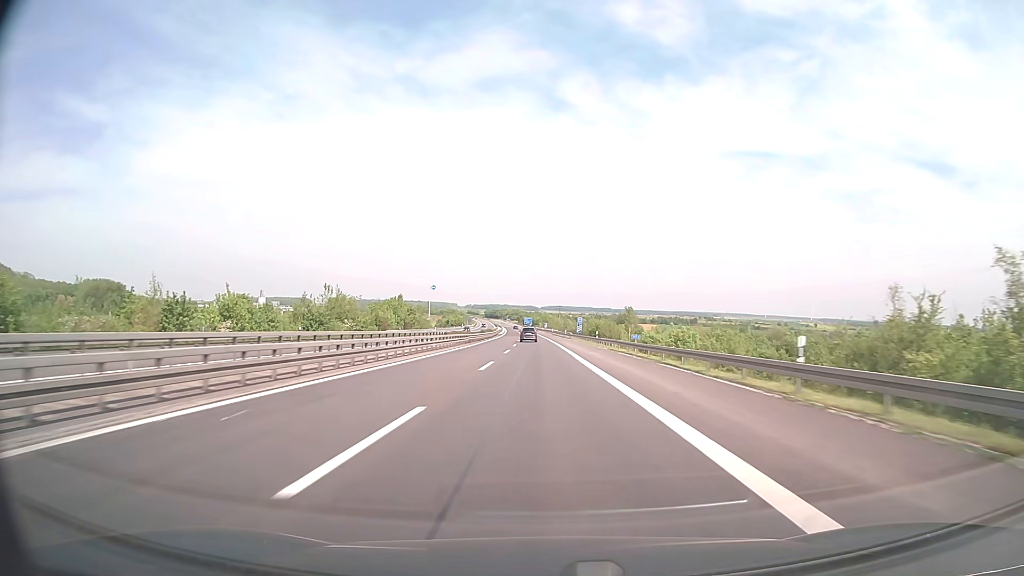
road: motorway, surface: concrete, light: Day
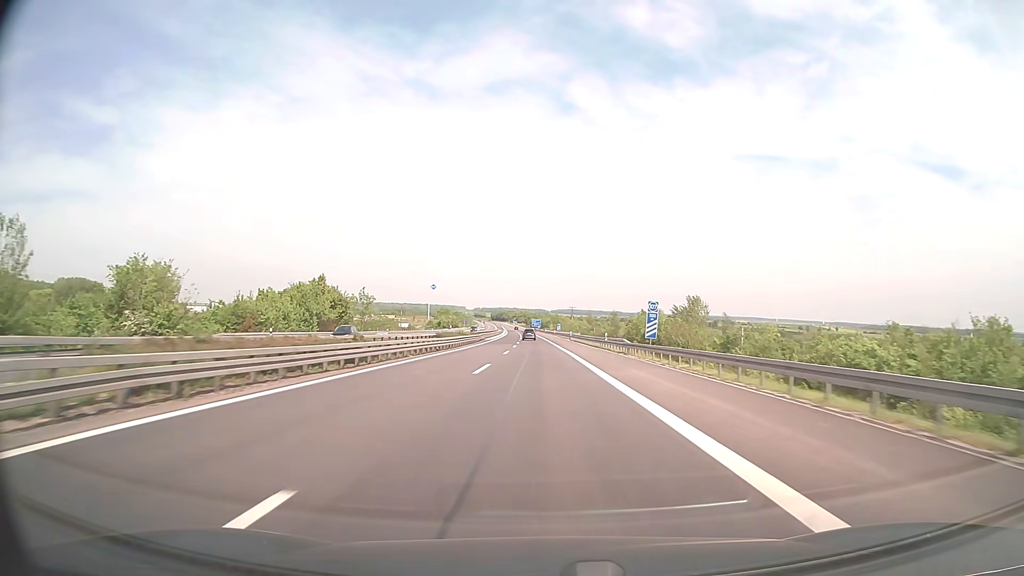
(-0.5, +59.4) m; -1°
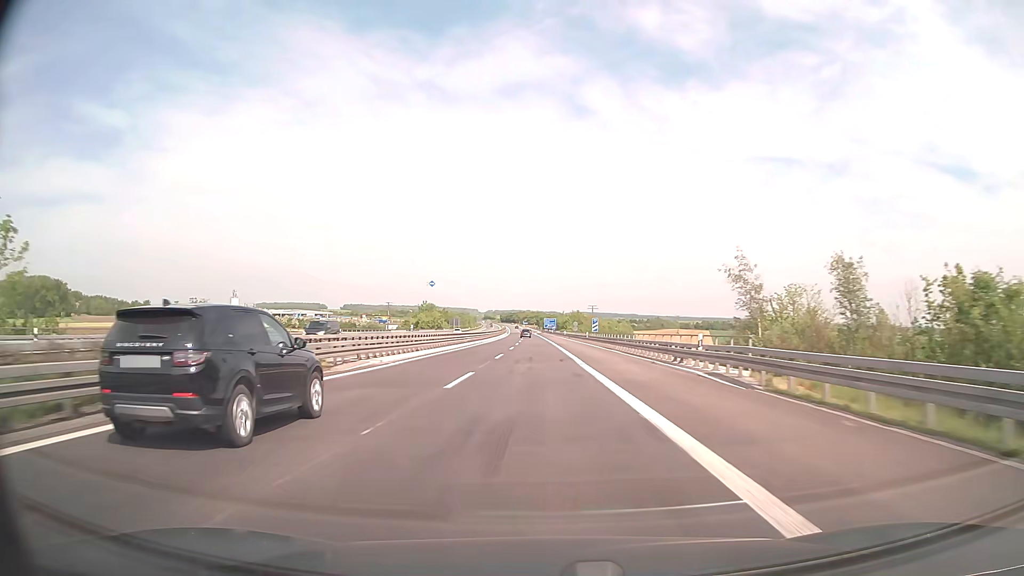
(-0.7, +79.2) m; -1°
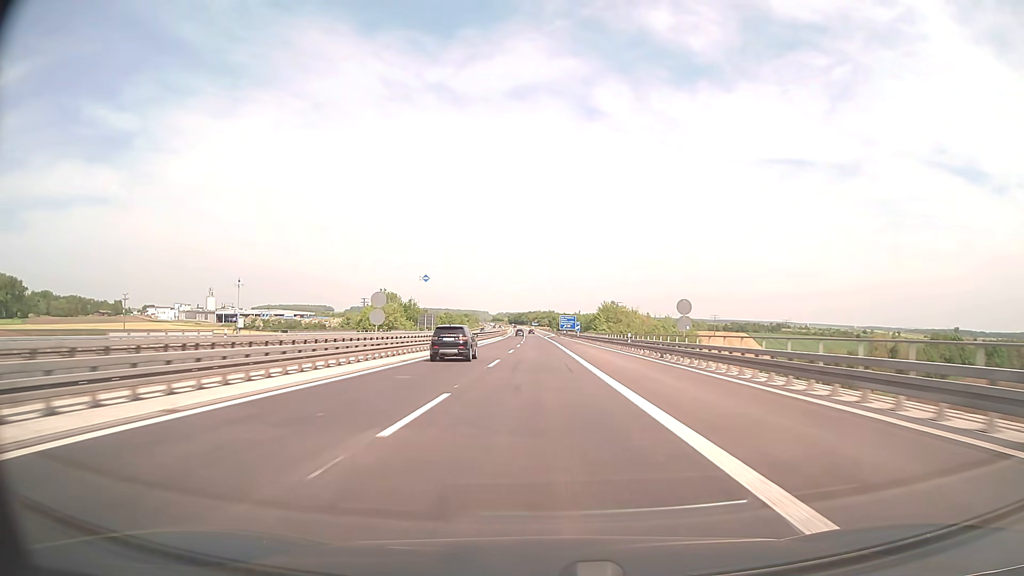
(-0.9, +79.2) m; -1°
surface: asphalt
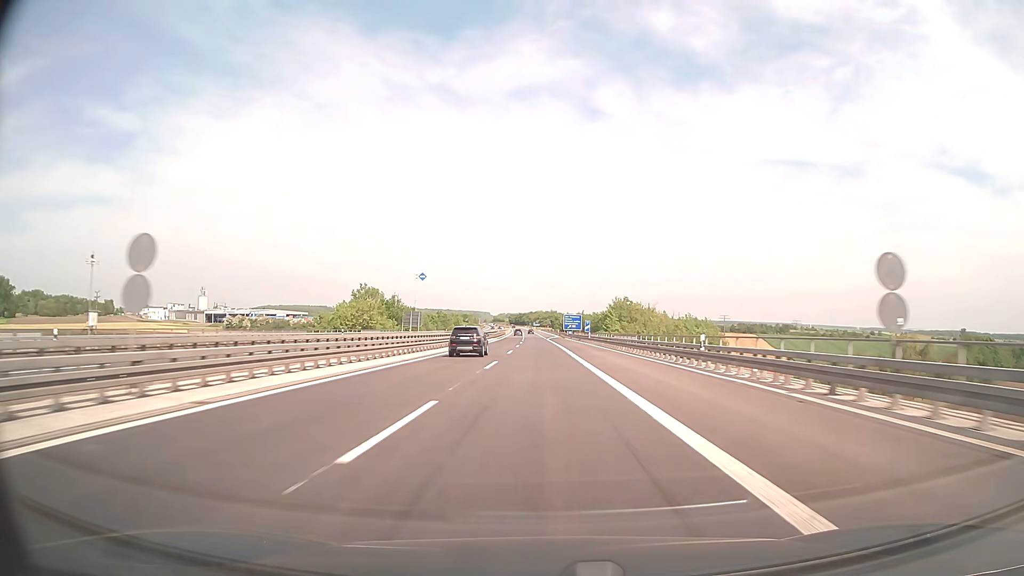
(0.0, +19.8) m; 0°
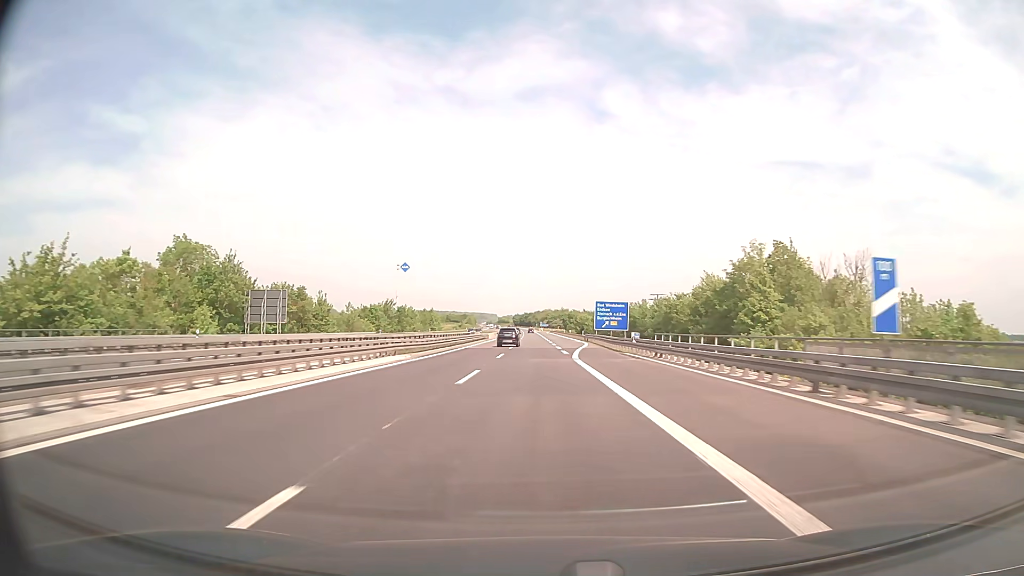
(-0.6, +79.1) m; -1°
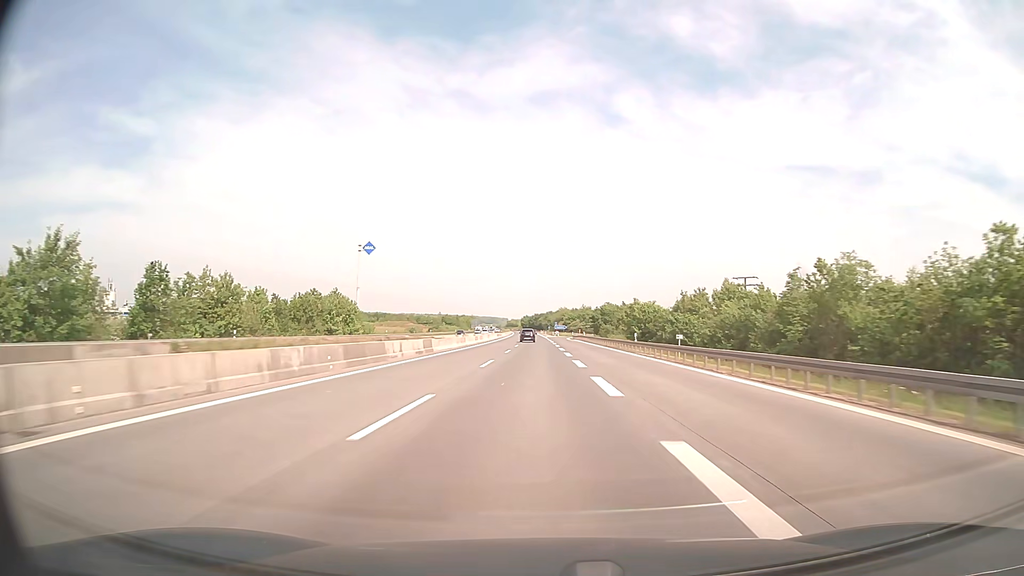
(-0.8, +99.0) m; -1°
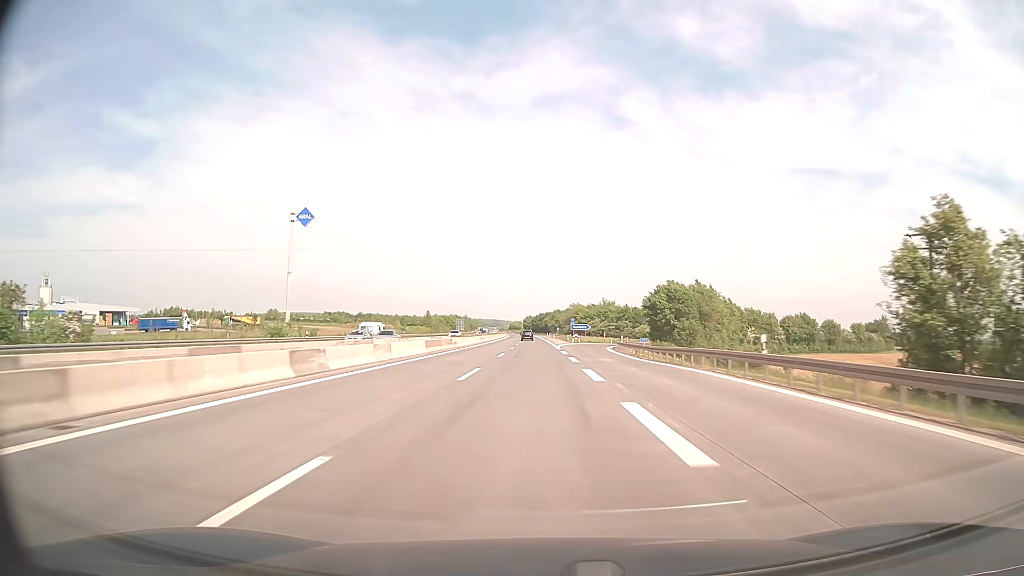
(-0.3, +79.2) m; 0°
(0, +10) (0, +20) (0, +30) (0, +40) (0, +50) (0, +60) (0, +70) (0, +80) (-1, +90) (-1, +100) m
